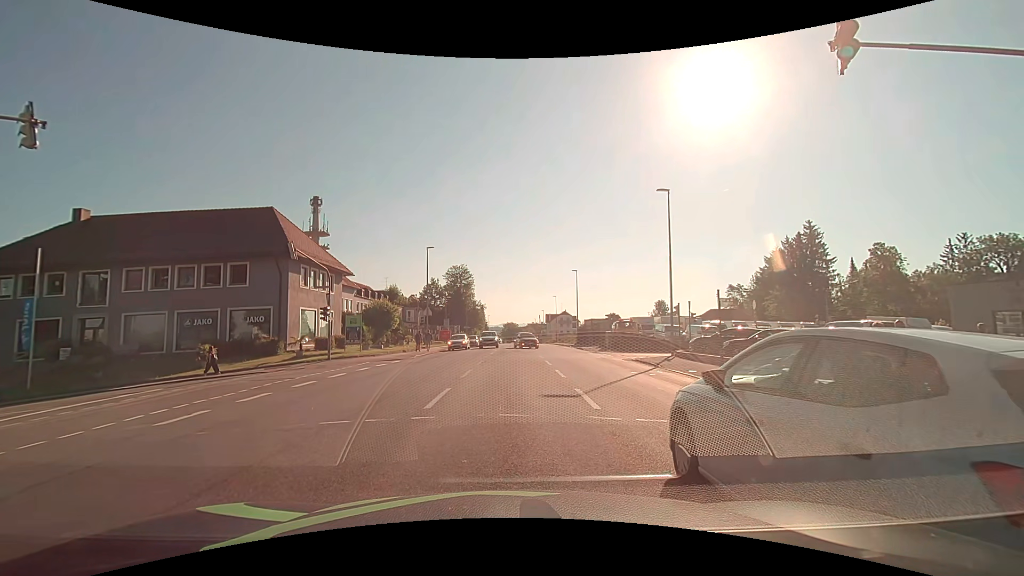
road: tertiary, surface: asphalt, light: Day
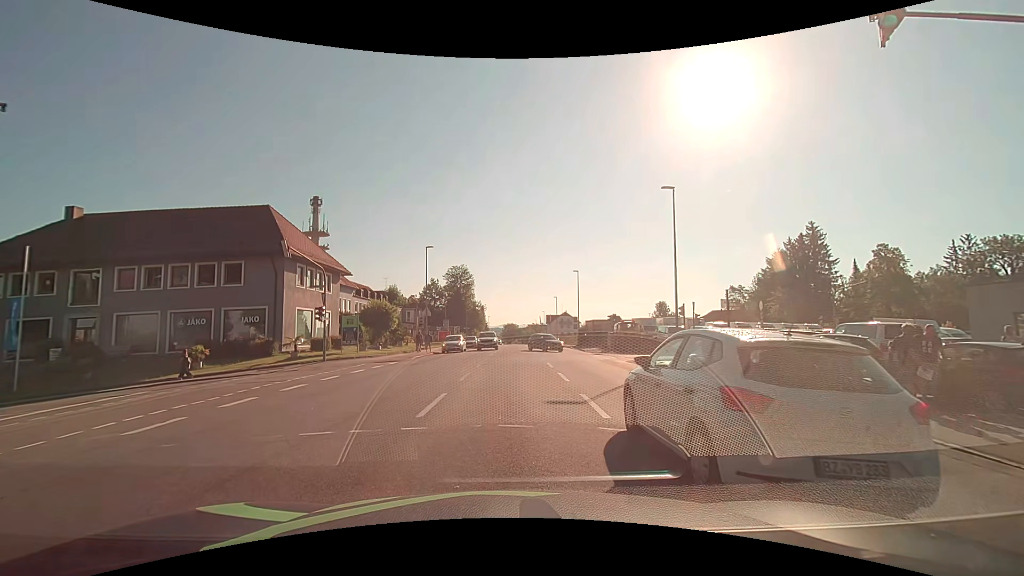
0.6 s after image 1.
(0.0, +0.8) m; 0°
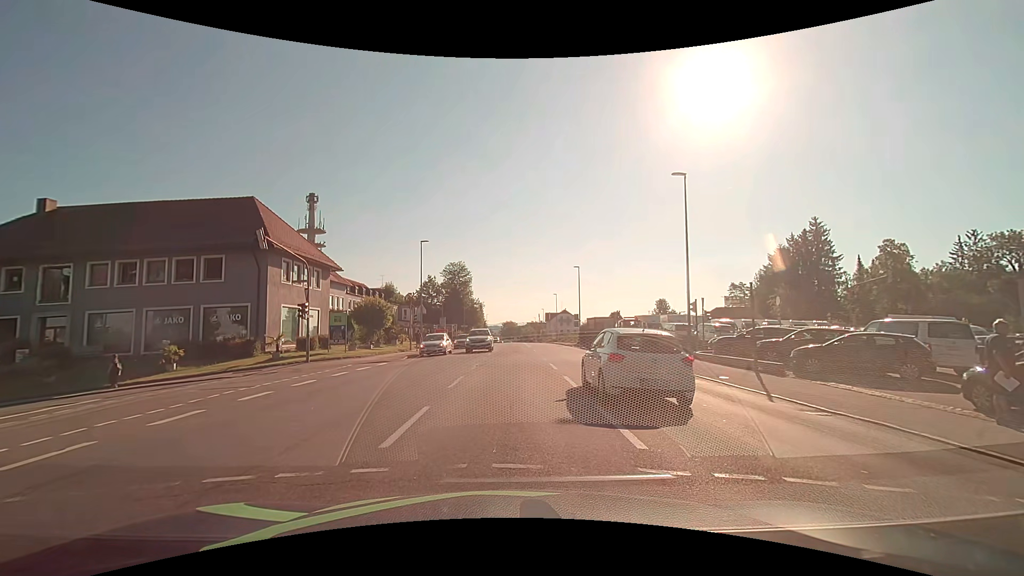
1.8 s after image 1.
(0.0, +2.2) m; -1°
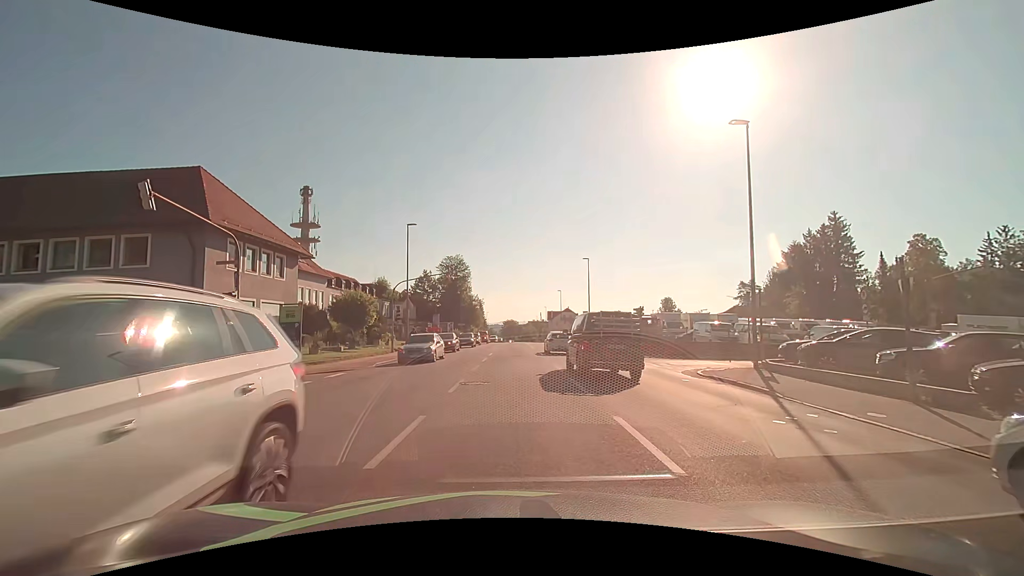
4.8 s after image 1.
(0.0, +7.0) m; -1°
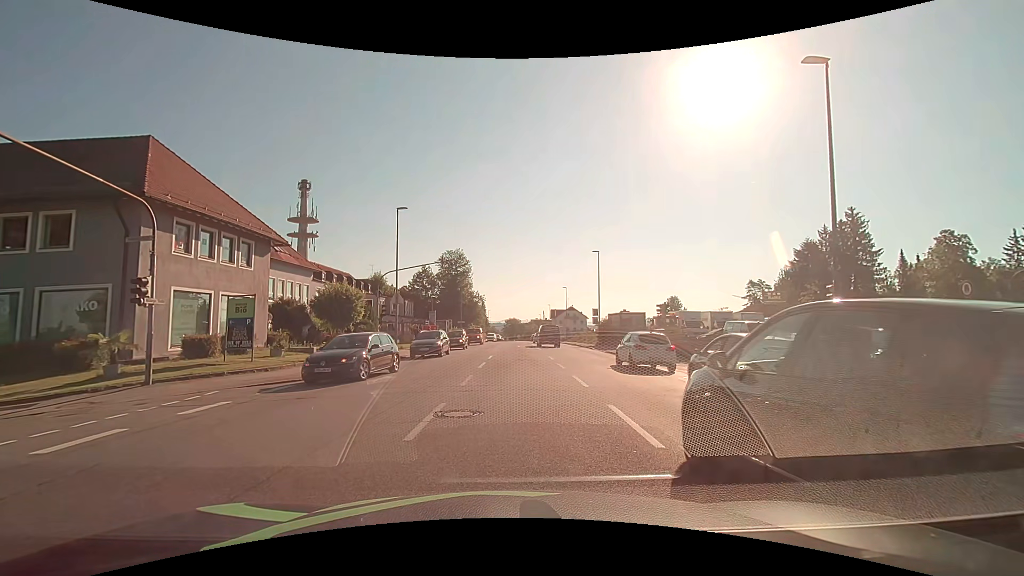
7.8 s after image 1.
(0.0, +4.7) m; 0°
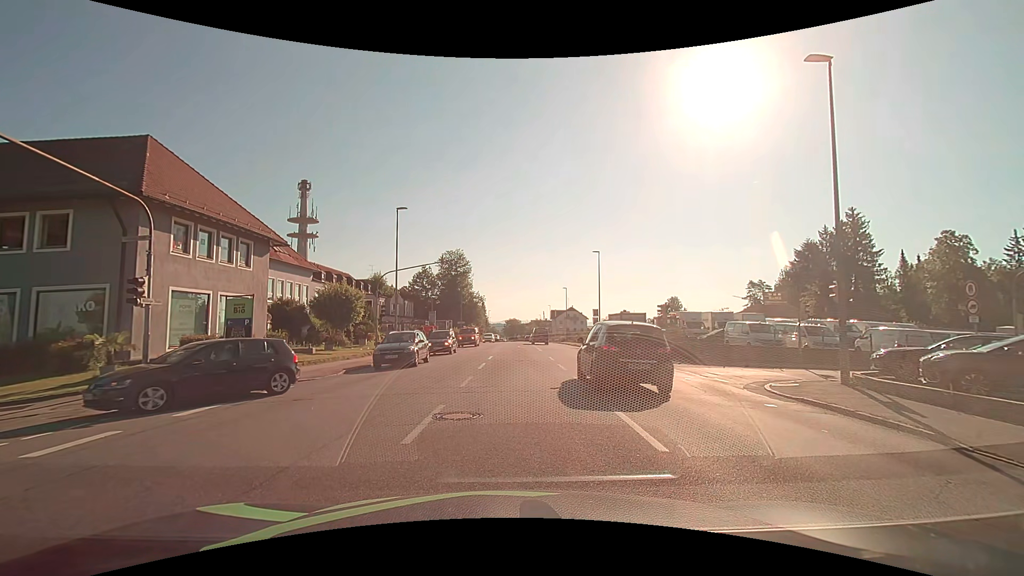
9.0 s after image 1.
(0.0, +0.2) m; 0°
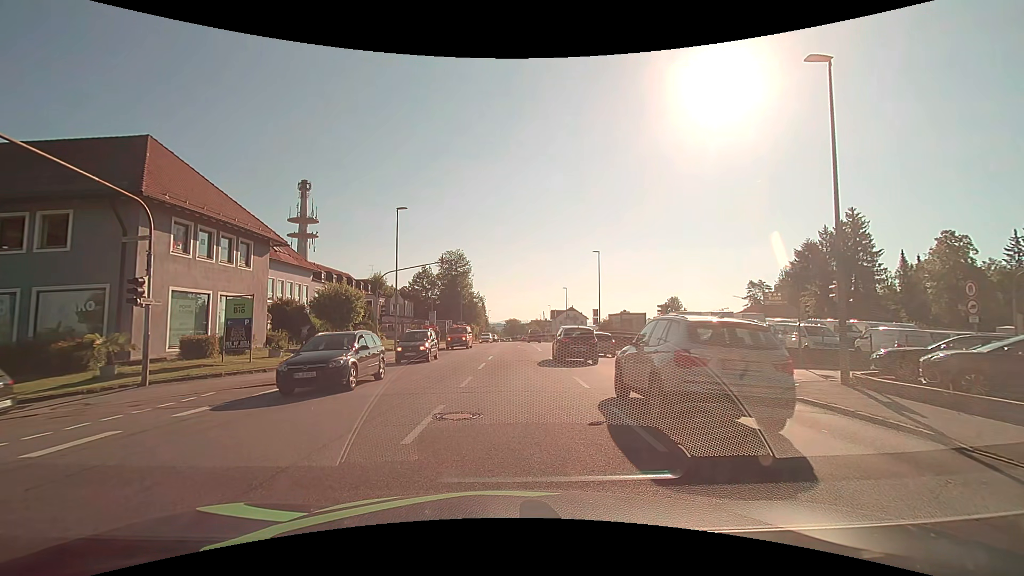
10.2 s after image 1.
(0.0, 0.0) m; 0°
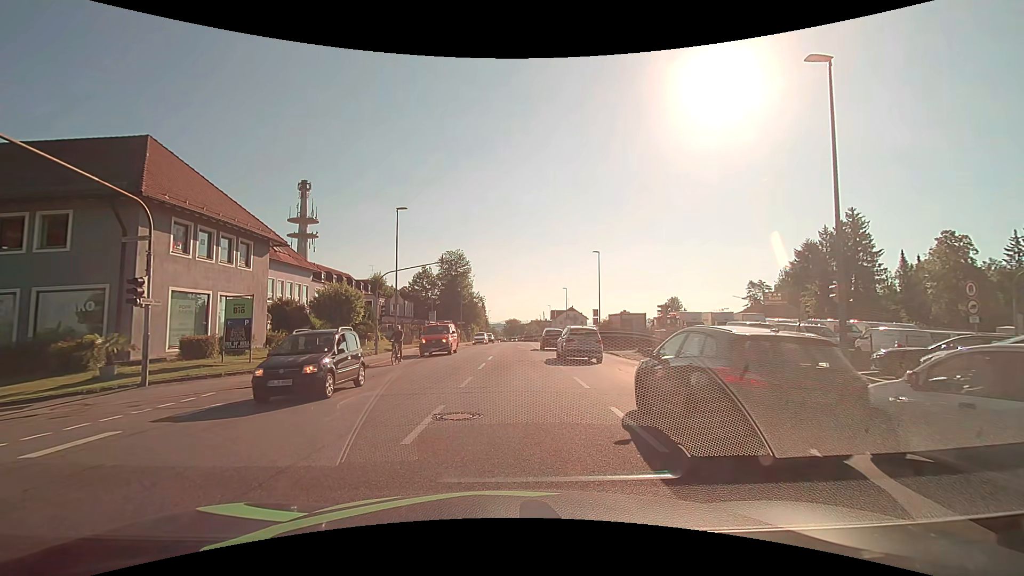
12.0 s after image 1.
(0.0, 0.0) m; 0°
(-4, +9) (-14, +11) (-24, +11) (-34, +11) (-44, +10) (-53, +9) (-63, +6) (-71, 0) (-74, -9) (-76, -19) m
